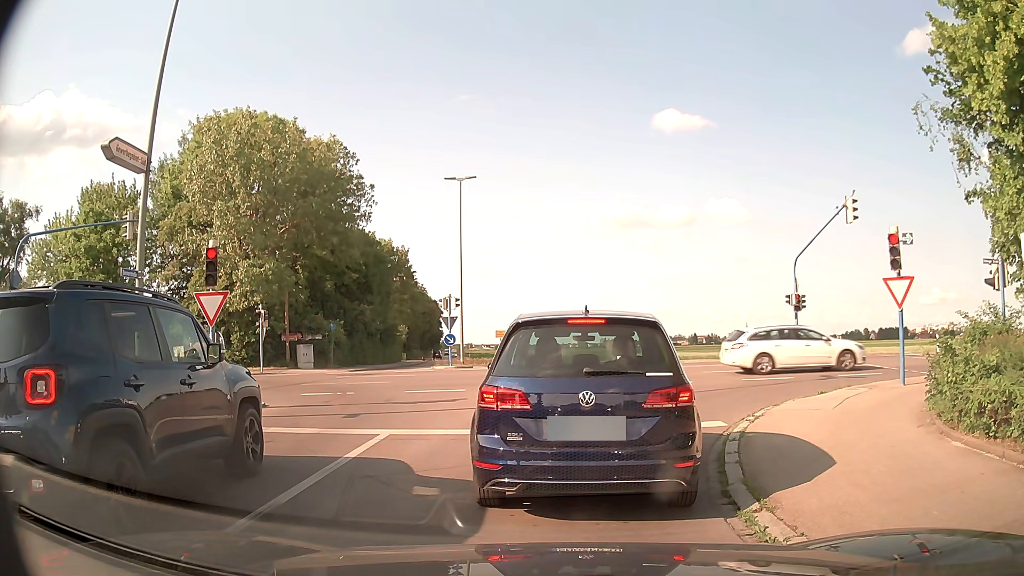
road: residential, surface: asphalt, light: Day
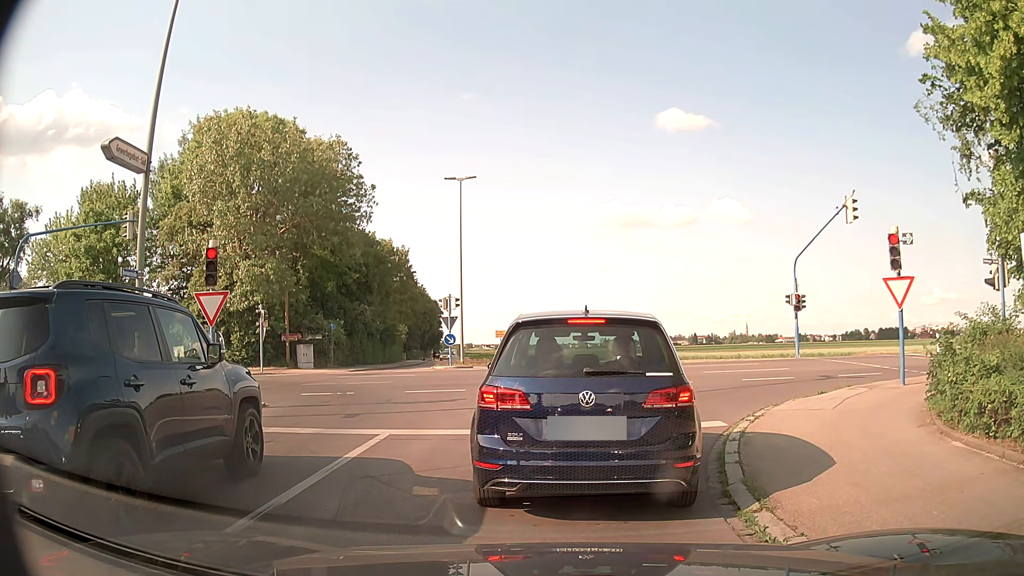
(0.0, 0.0) m; 0°
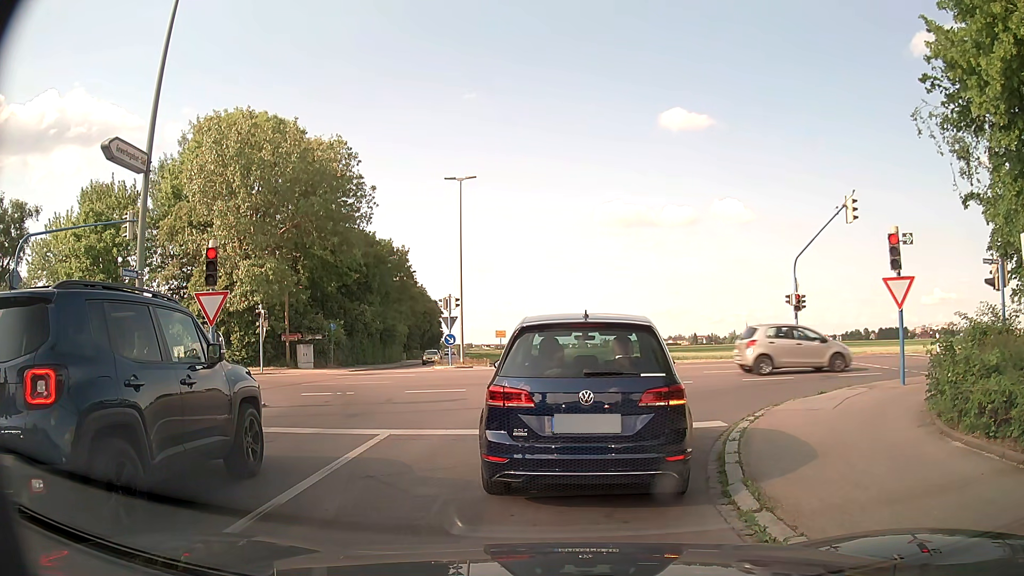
(0.0, 0.0) m; 0°
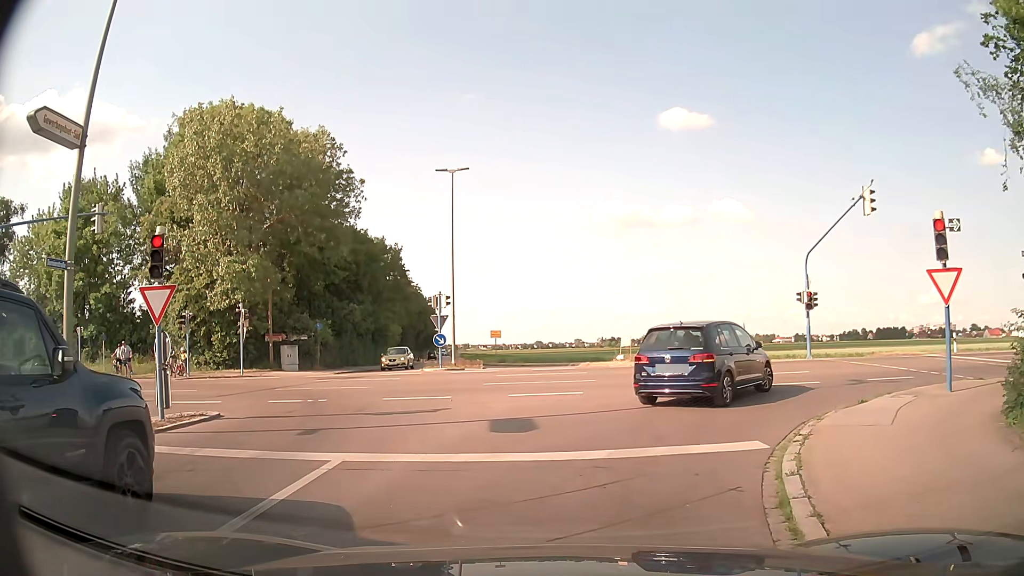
(0.0, +2.2) m; -1°
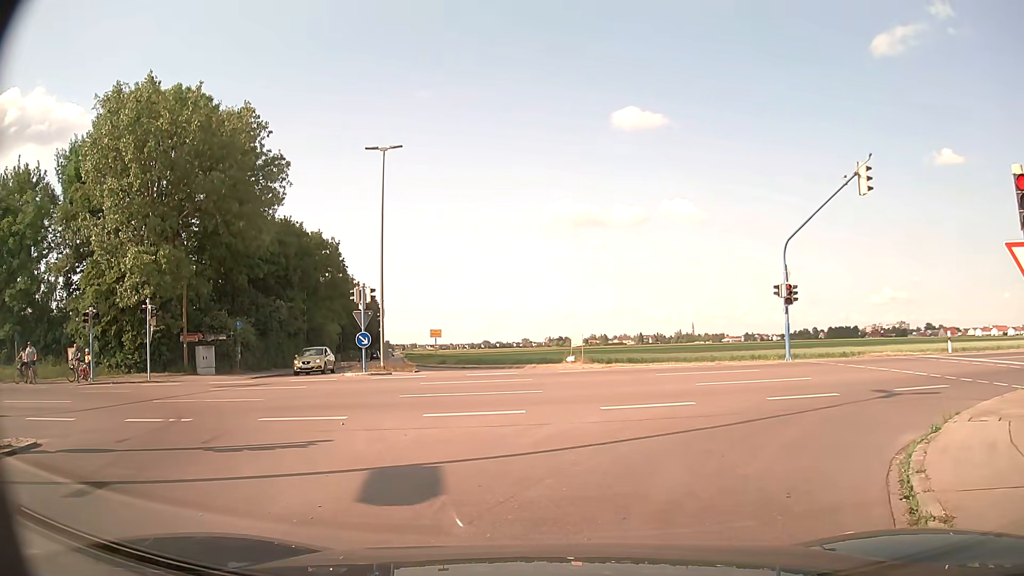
(+0.2, +4.3) m; +4°
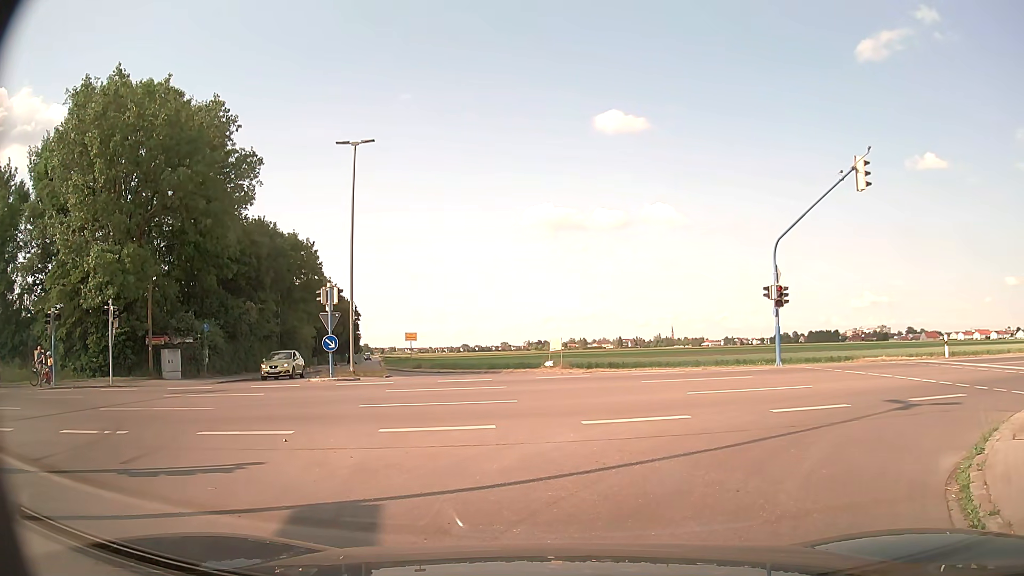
(0.0, +1.5) m; 0°
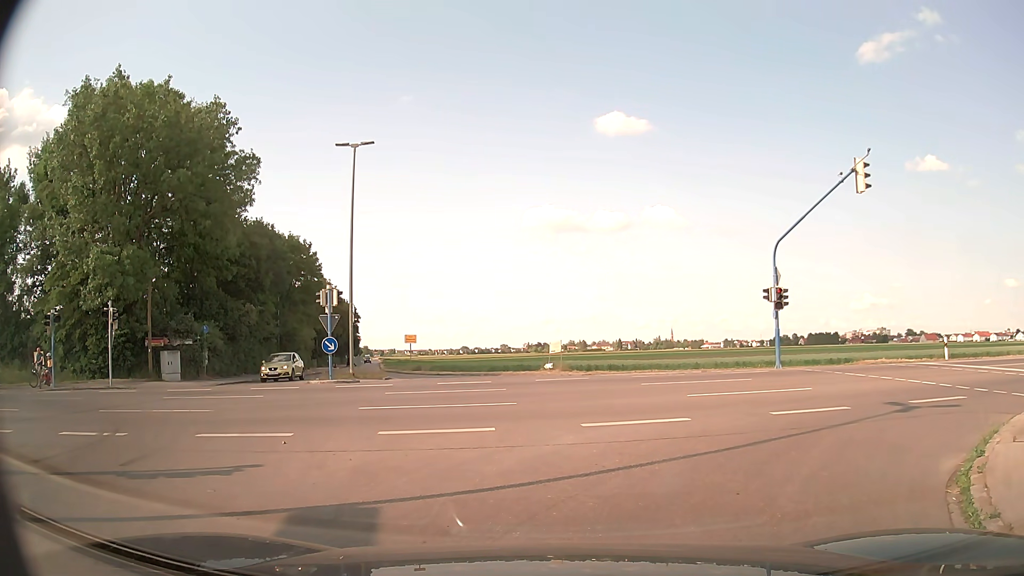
(0.0, +0.1) m; 0°
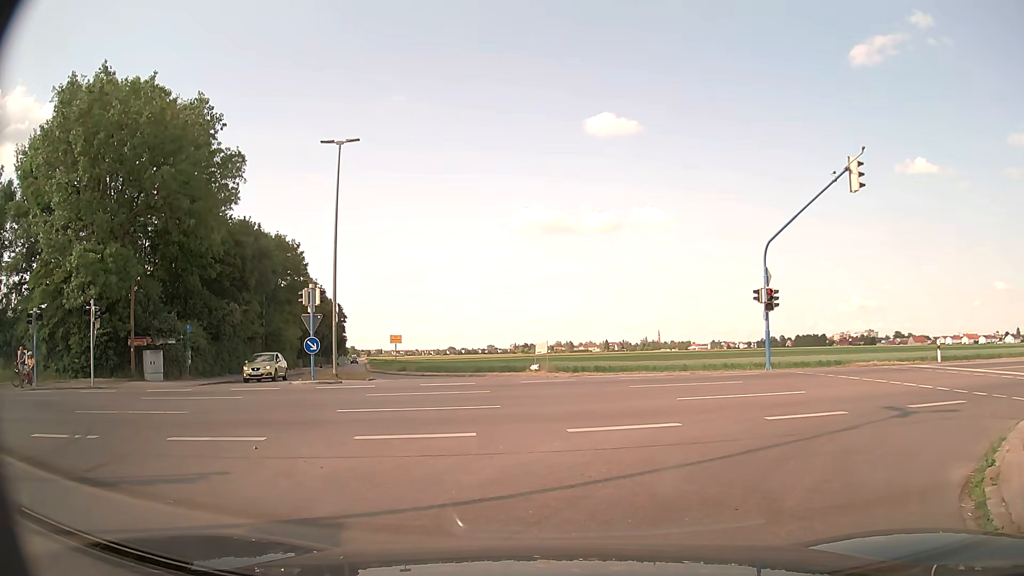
(0.0, +0.5) m; 0°
